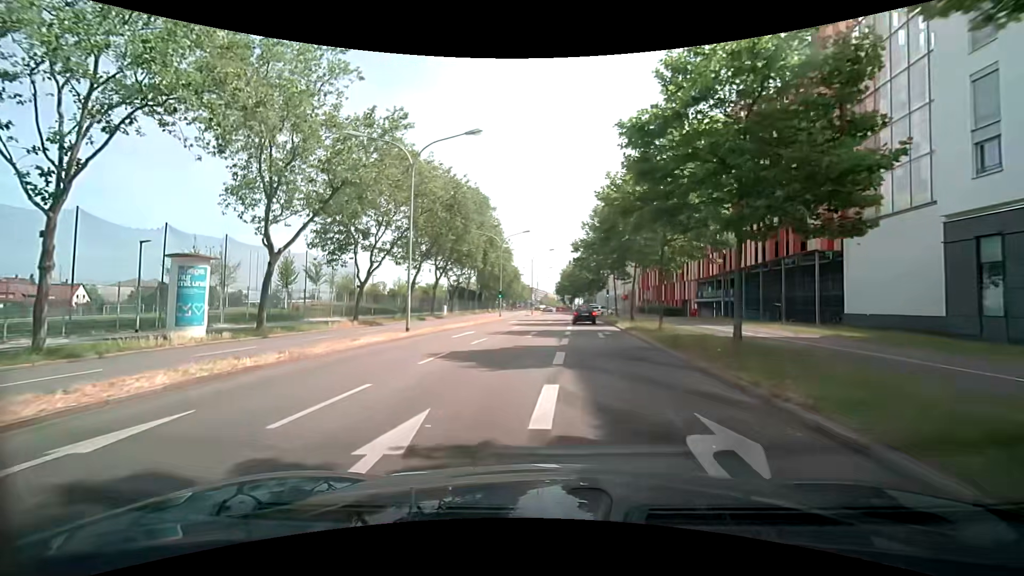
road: secondary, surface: asphalt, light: Day
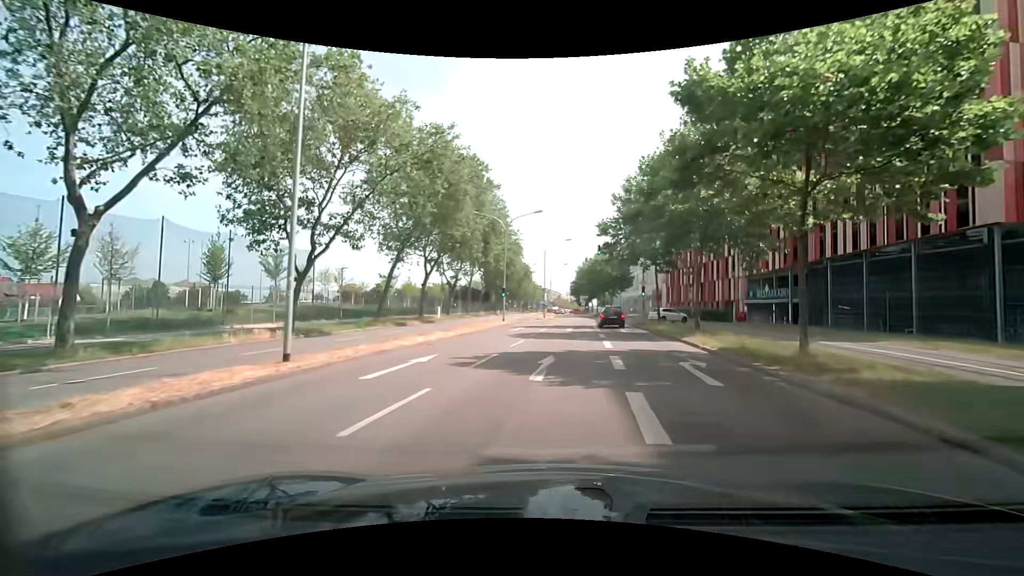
(-0.4, +12.5) m; -2°
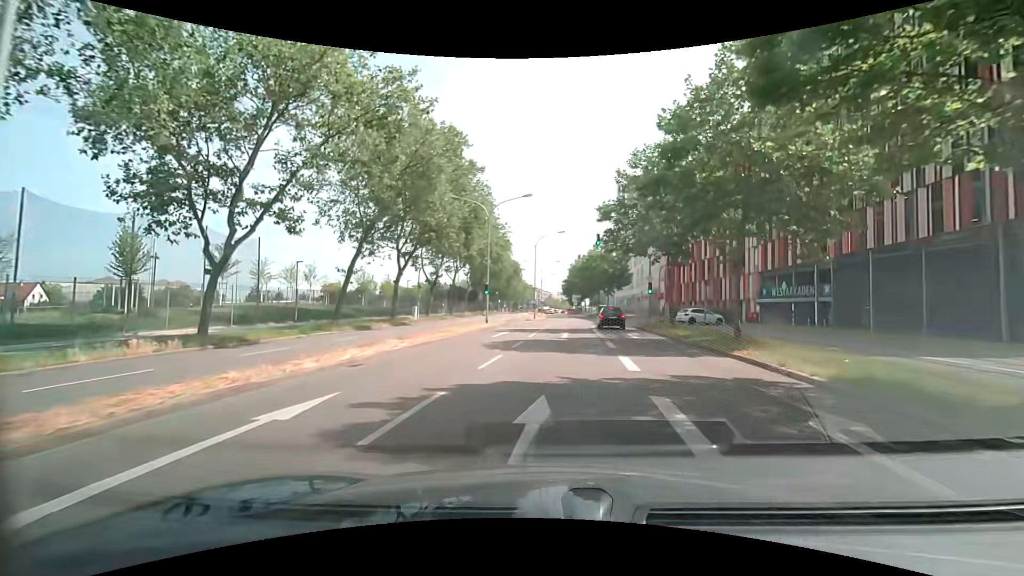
(0.0, +6.4) m; +1°
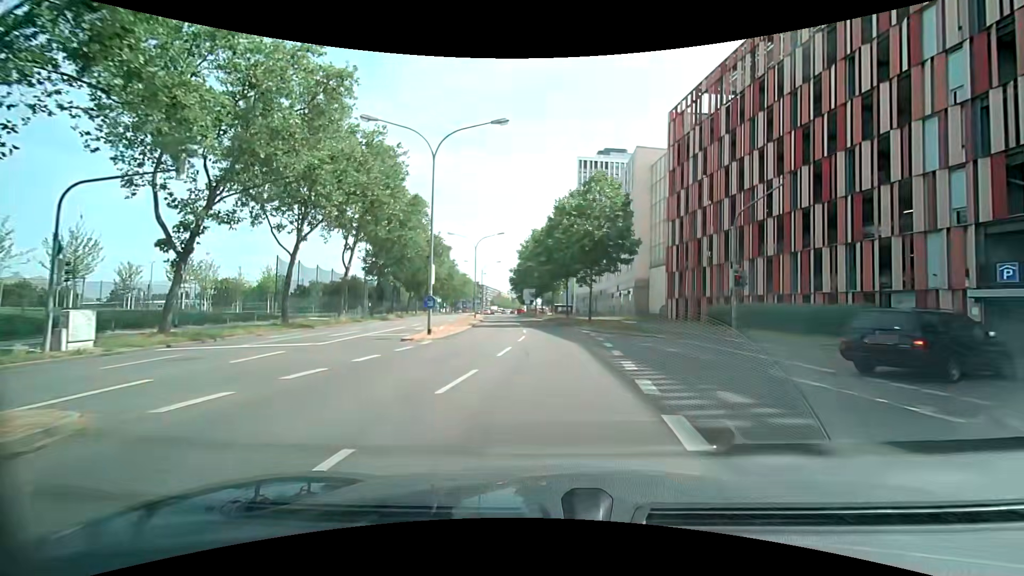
(+1.6, +33.2) m; +5°
(0, +10) (+1, +20) (+1, +30) (0, +40) (-1, +50) (-2, +60) (-3, +70) (-4, +80) (-5, +90) (-6, +100) m
